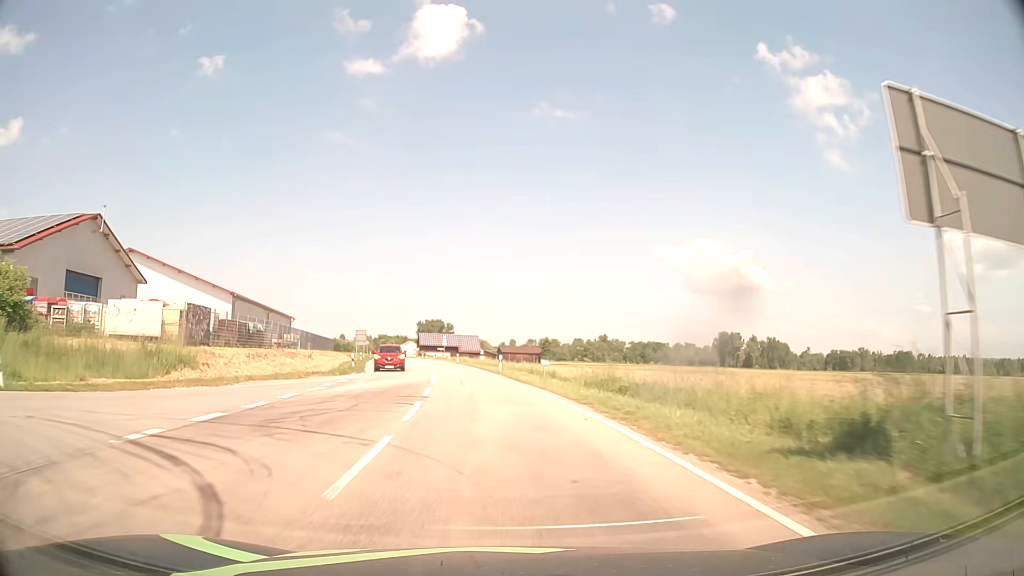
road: tertiary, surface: asphalt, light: Day
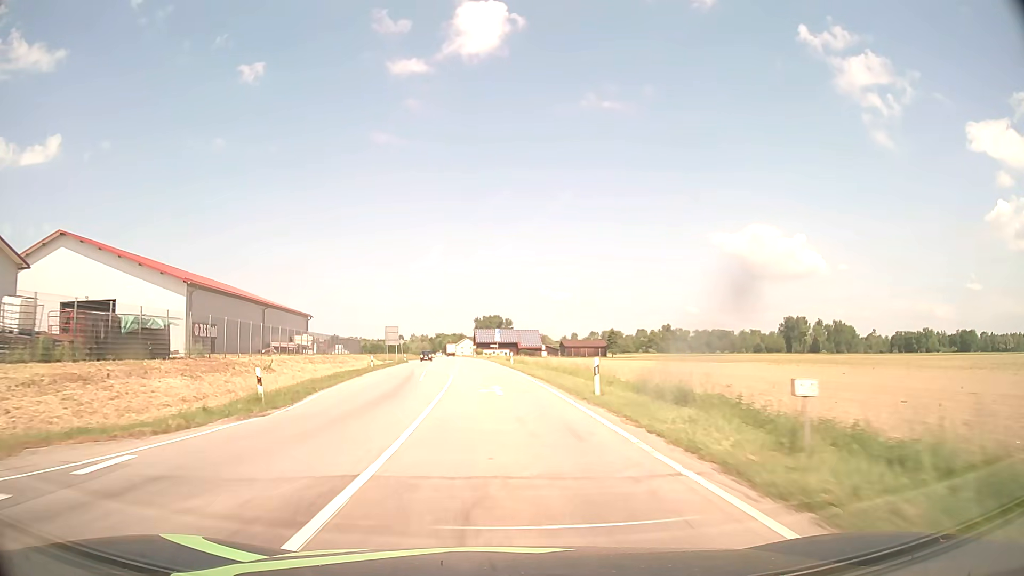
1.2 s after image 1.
(-1.0, +23.0) m; -5°
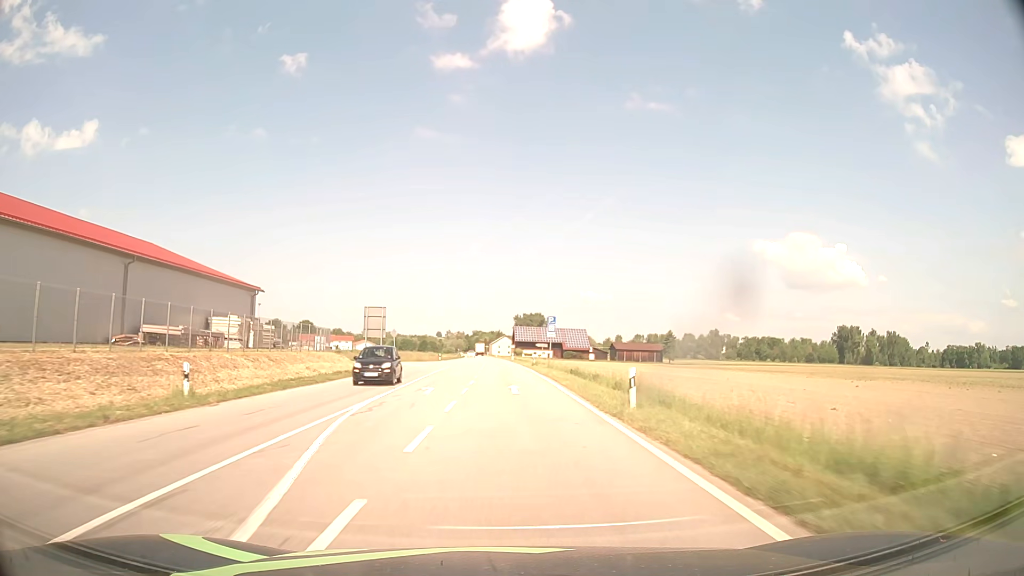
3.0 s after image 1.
(-1.5, +36.4) m; -3°
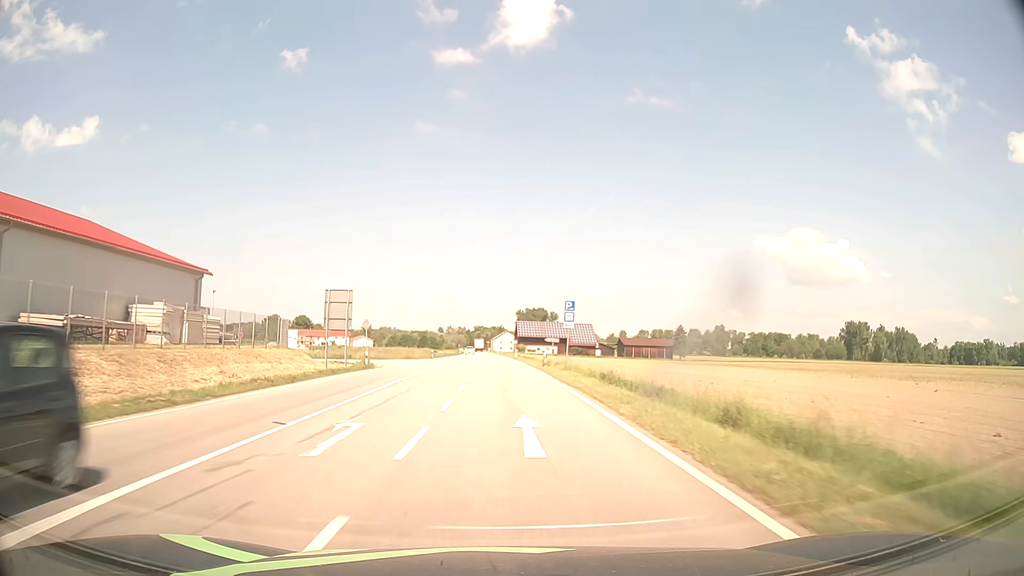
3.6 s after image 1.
(0.0, +12.8) m; 0°
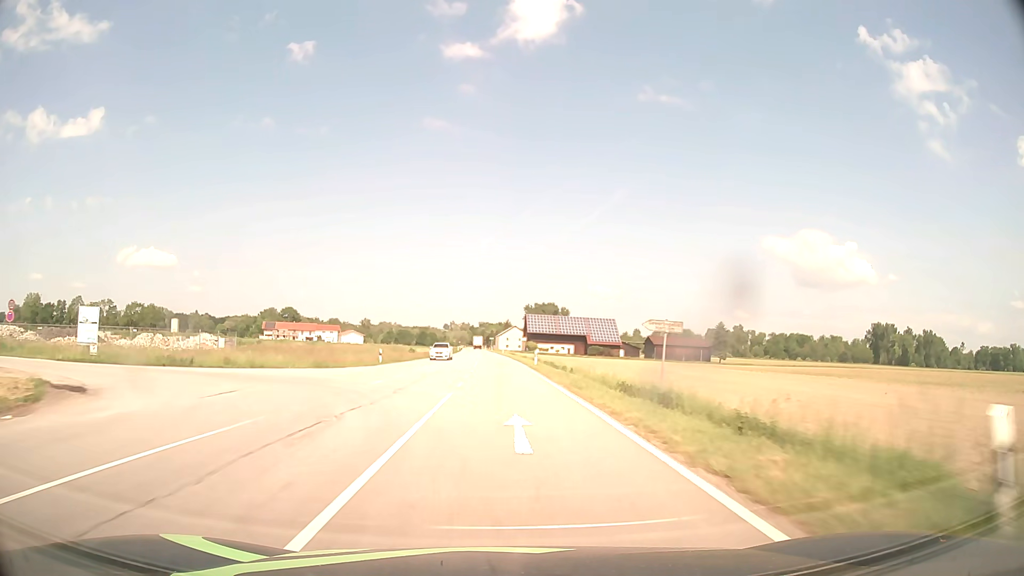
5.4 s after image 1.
(-0.2, +39.9) m; 0°
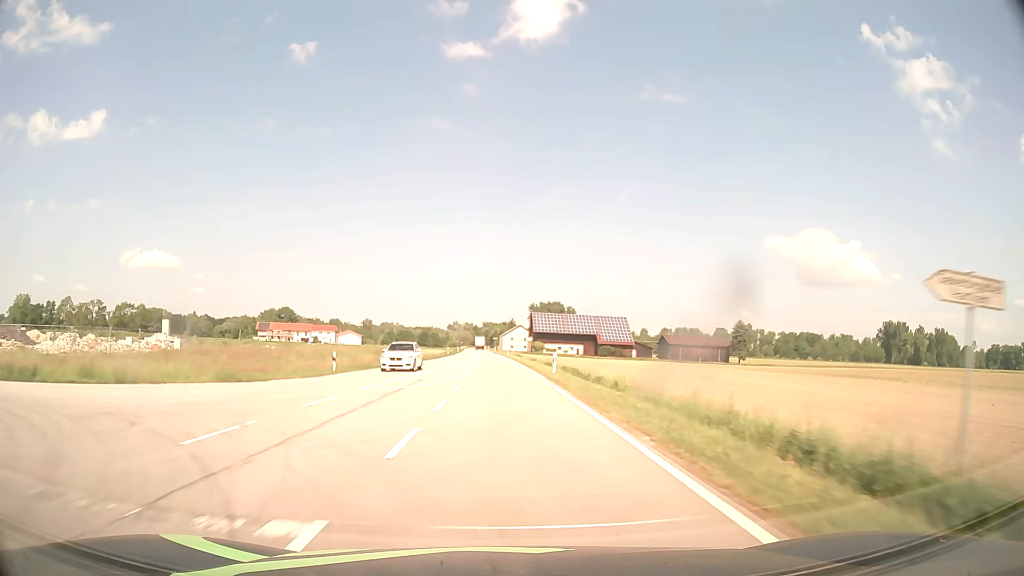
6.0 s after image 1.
(0.0, +13.8) m; 0°
